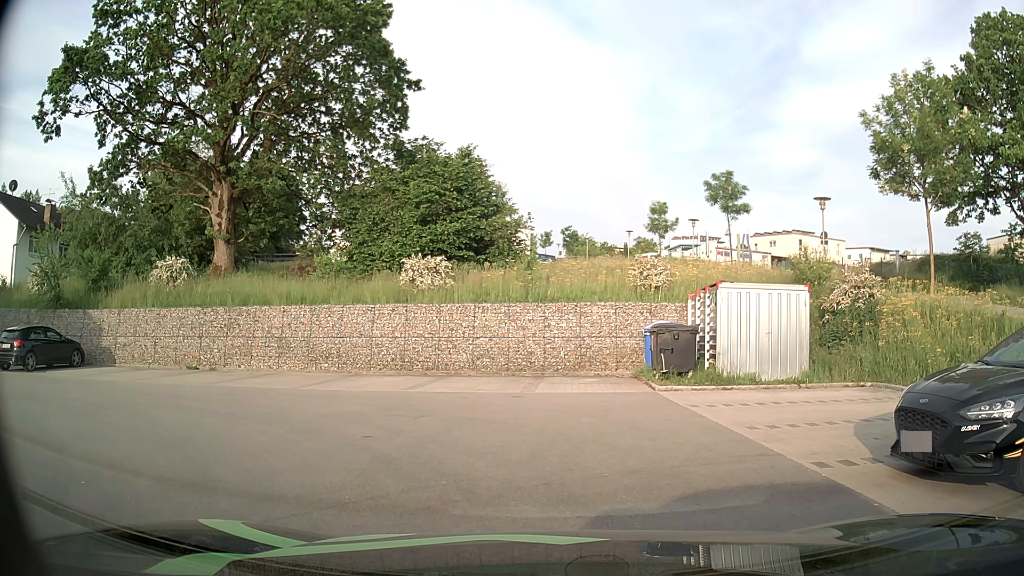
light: Day
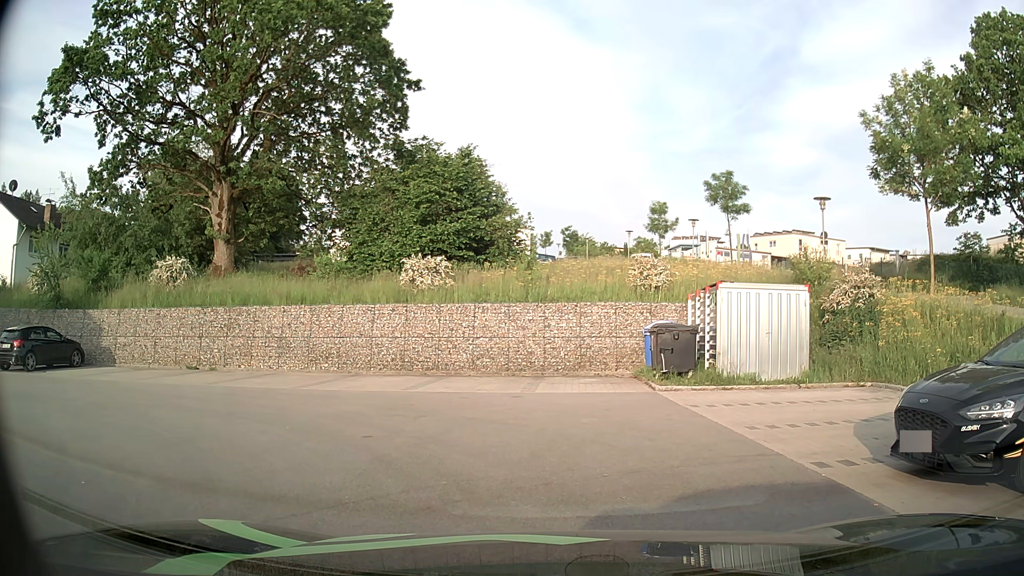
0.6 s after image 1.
(0.0, 0.0) m; 0°
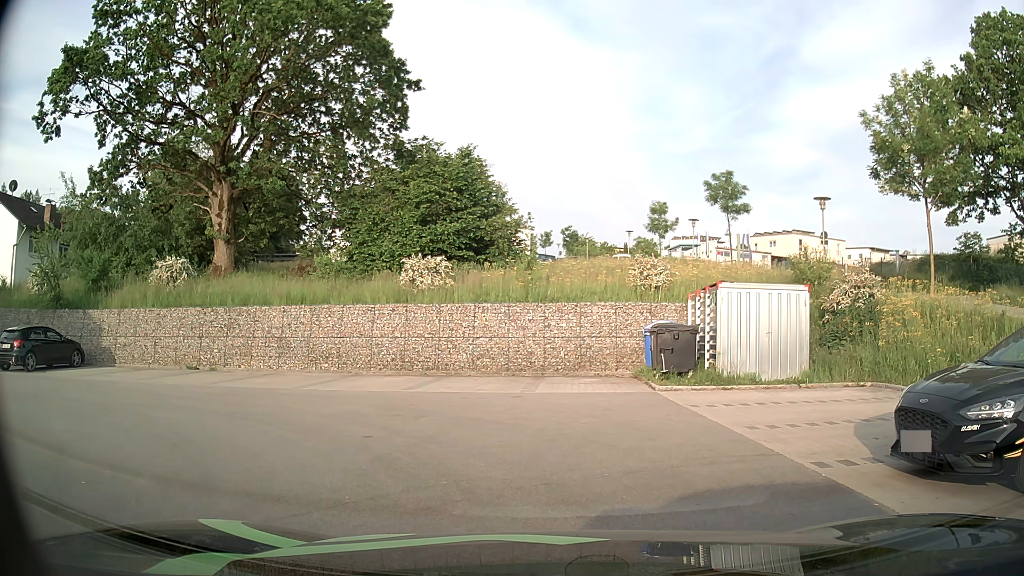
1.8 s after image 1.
(0.0, 0.0) m; 0°
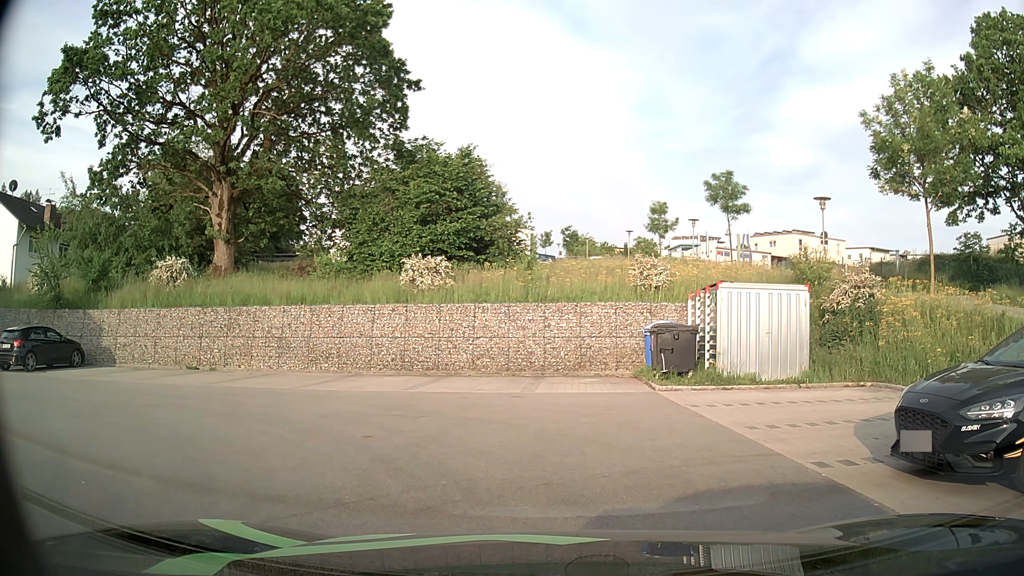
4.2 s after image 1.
(0.0, 0.0) m; 0°
